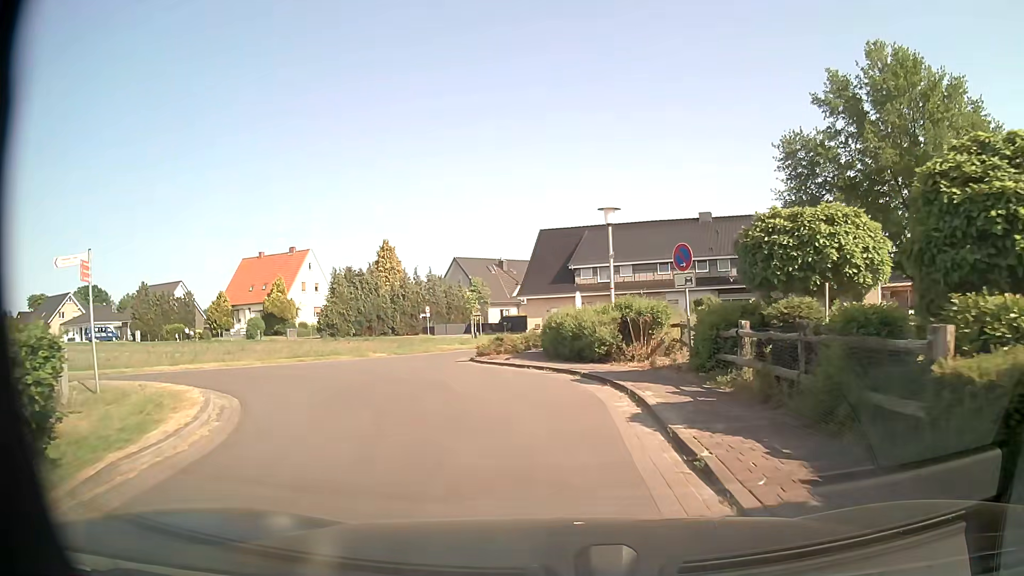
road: residential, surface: asphalt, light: Day
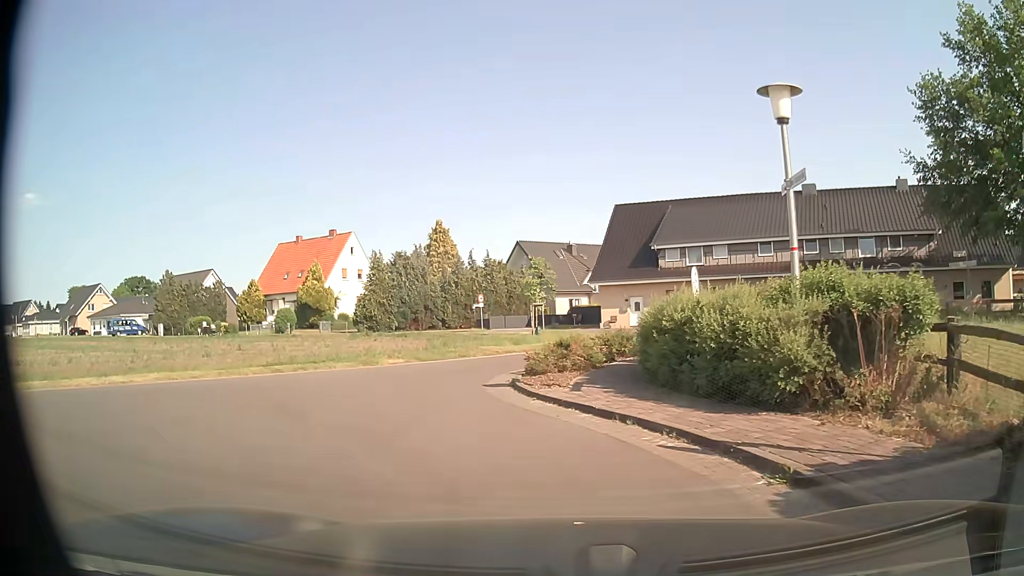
(-0.5, +9.5) m; -6°
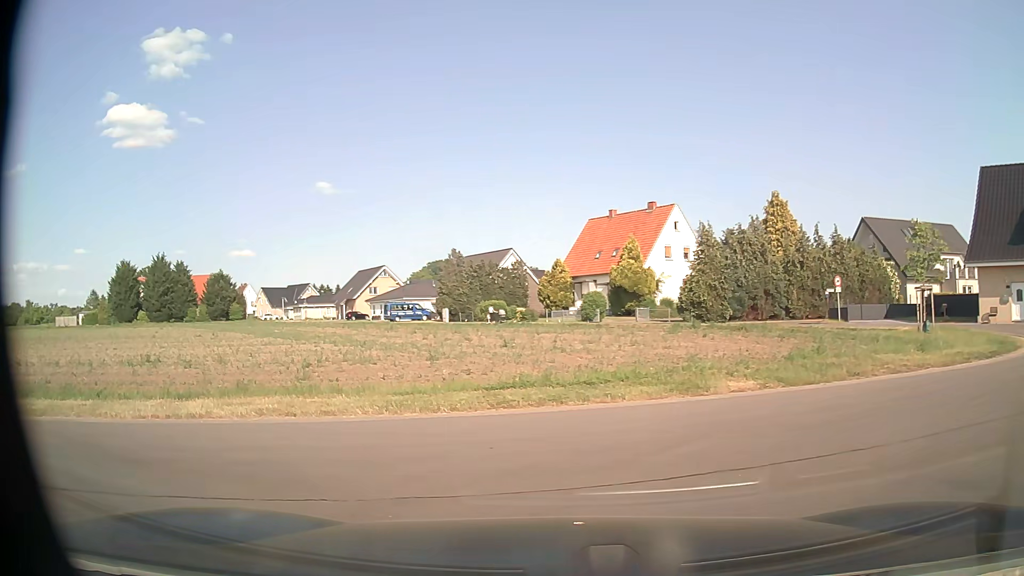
(-1.9, +10.3) m; -28°
(-5, +8) (-15, +8) (-25, +6) (-35, +4) (-44, +2) (-54, 0) (-64, -2) (-74, -4) (-84, -6) (-93, -8) m
